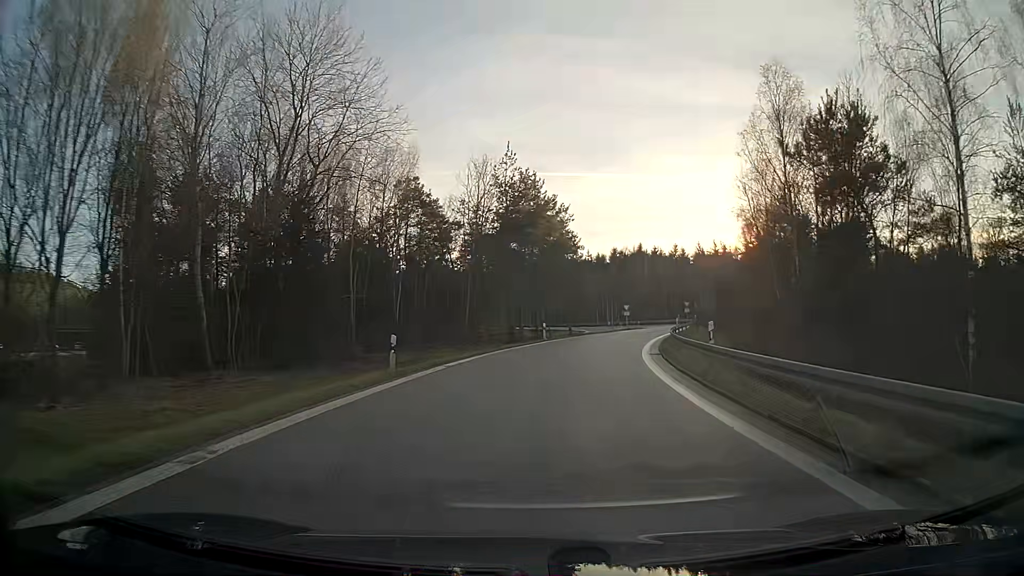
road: motorway_link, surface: asphalt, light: Day
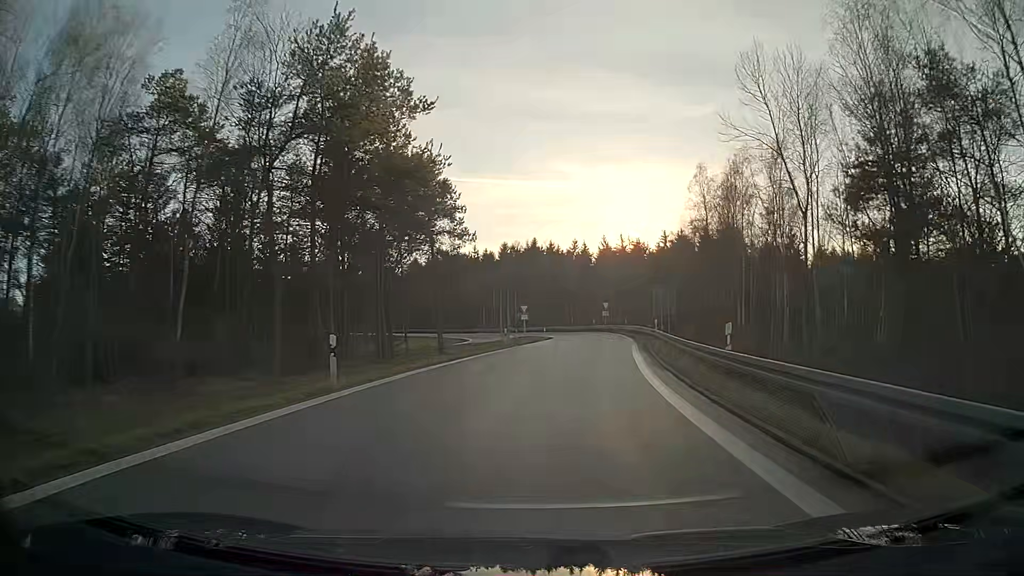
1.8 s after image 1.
(+2.2, +27.6) m; +9°
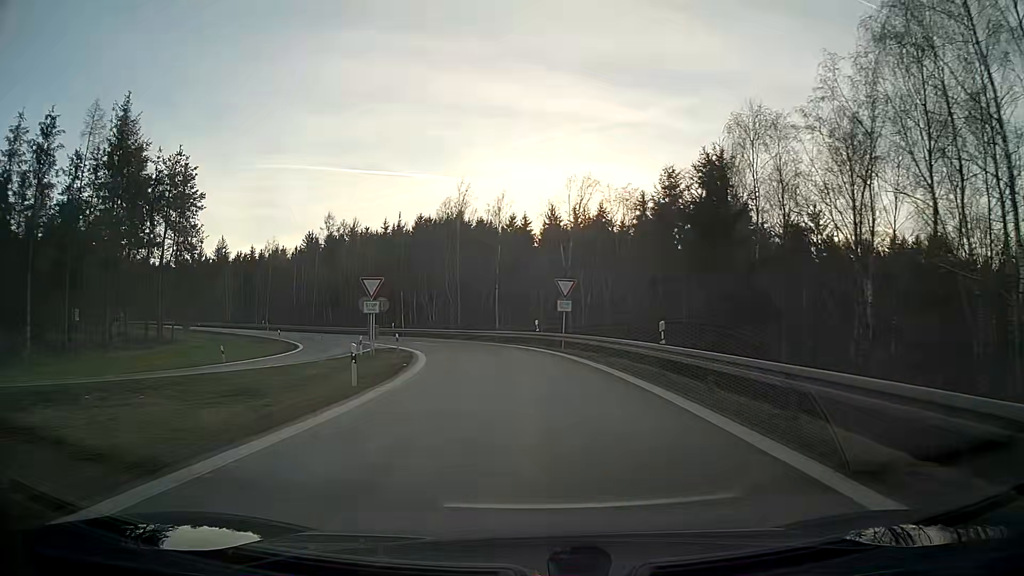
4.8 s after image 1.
(+3.2, +44.9) m; +4°
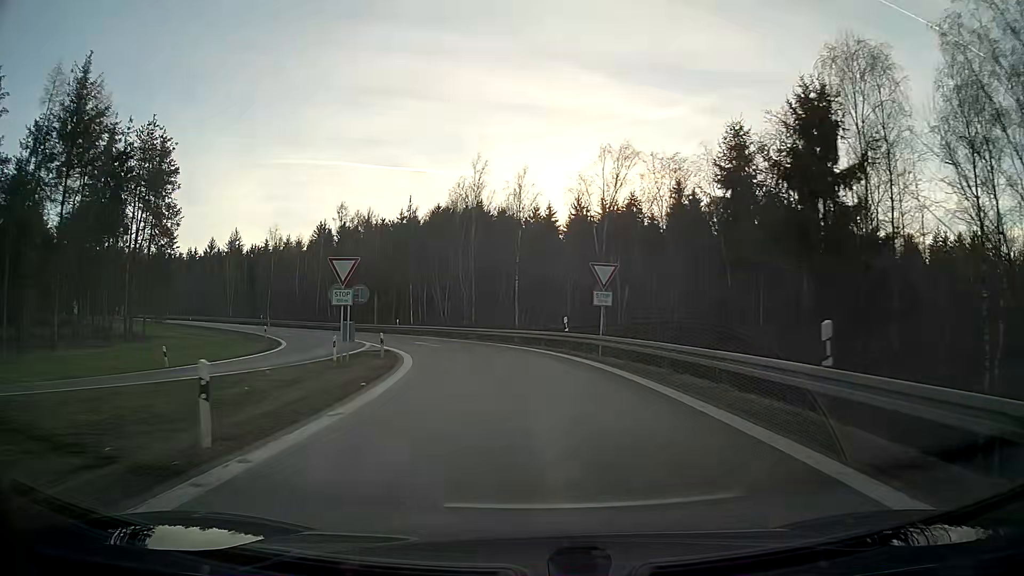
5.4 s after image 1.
(-0.2, +8.6) m; -2°
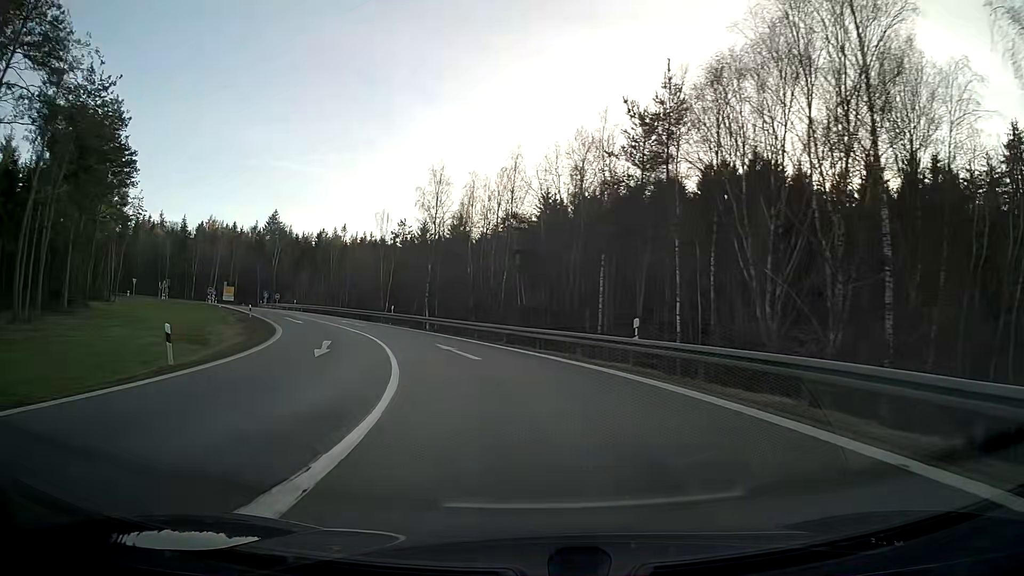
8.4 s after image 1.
(-7.1, +40.1) m; -22°
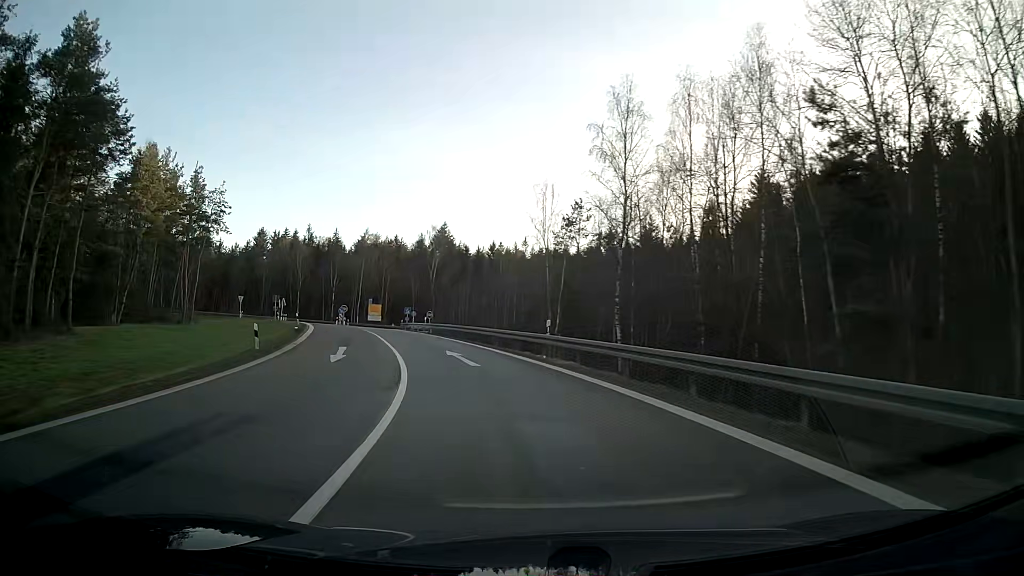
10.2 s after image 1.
(-3.4, +24.1) m; -16°
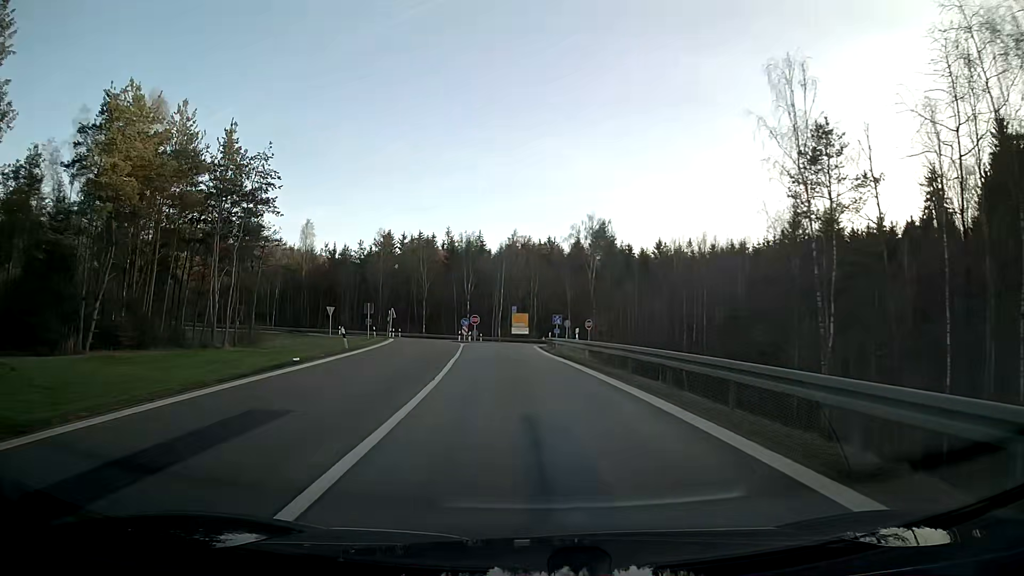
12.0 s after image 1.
(-3.0, +24.7) m; -13°
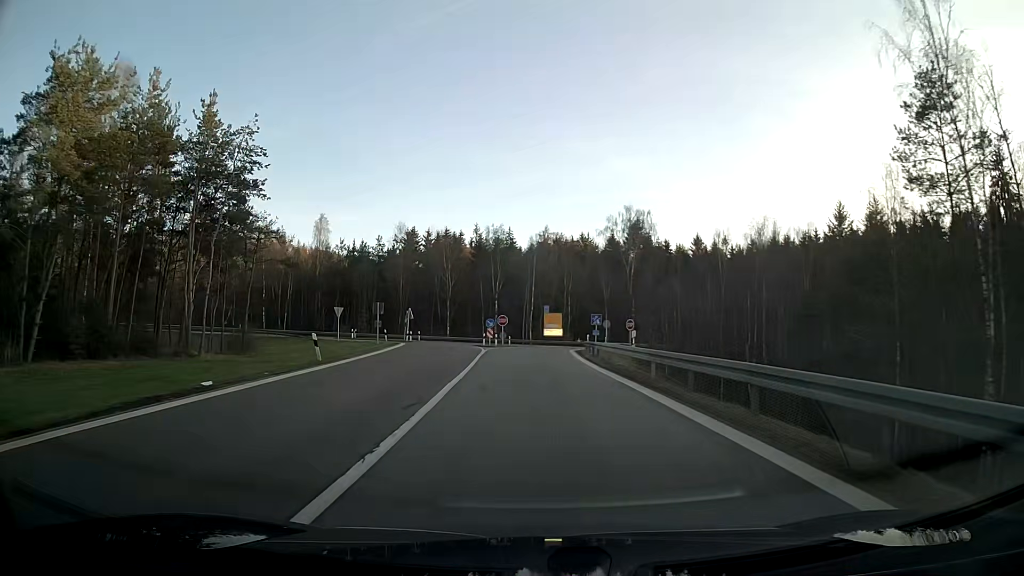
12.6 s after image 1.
(-0.2, +8.4) m; -2°
